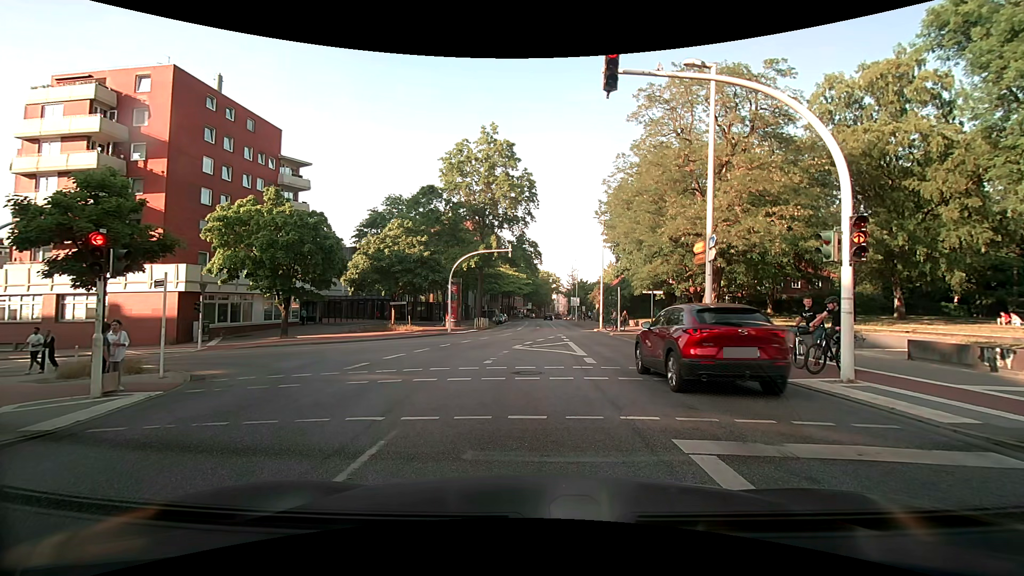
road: secondary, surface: asphalt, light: Day
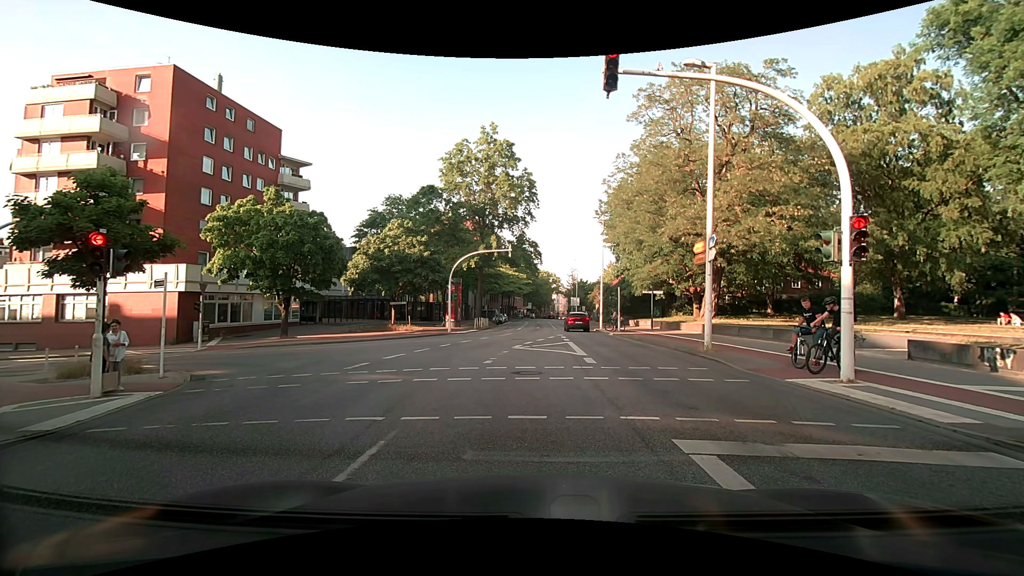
(0.0, 0.0) m; 0°
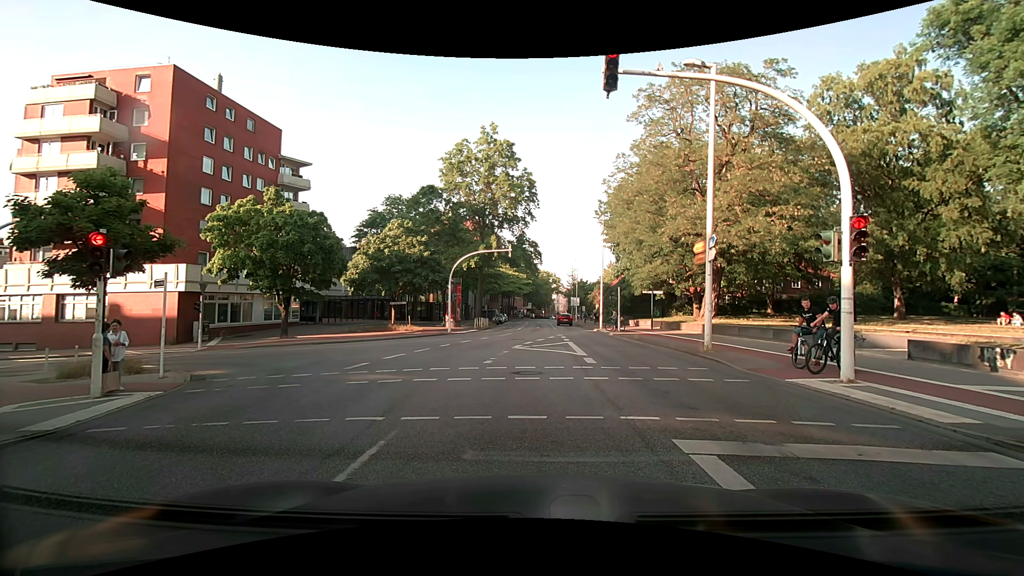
(0.0, 0.0) m; 0°
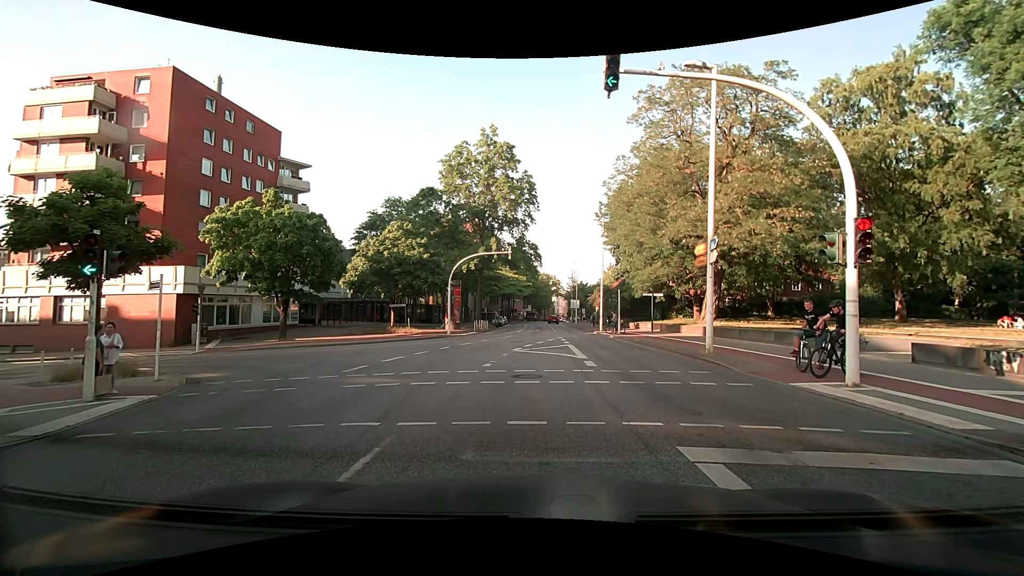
(0.0, +0.1) m; 0°
